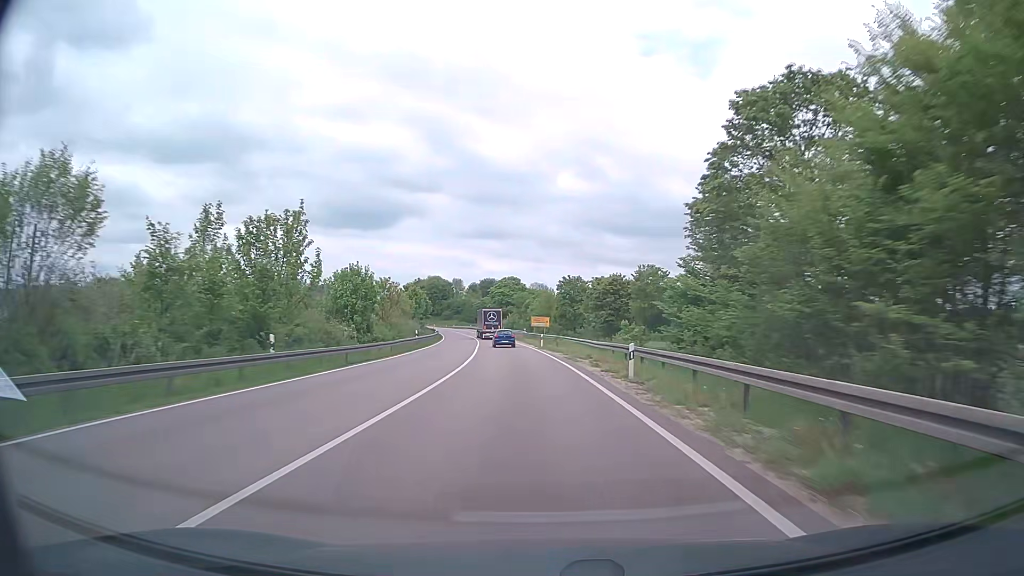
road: trunk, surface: asphalt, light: Day
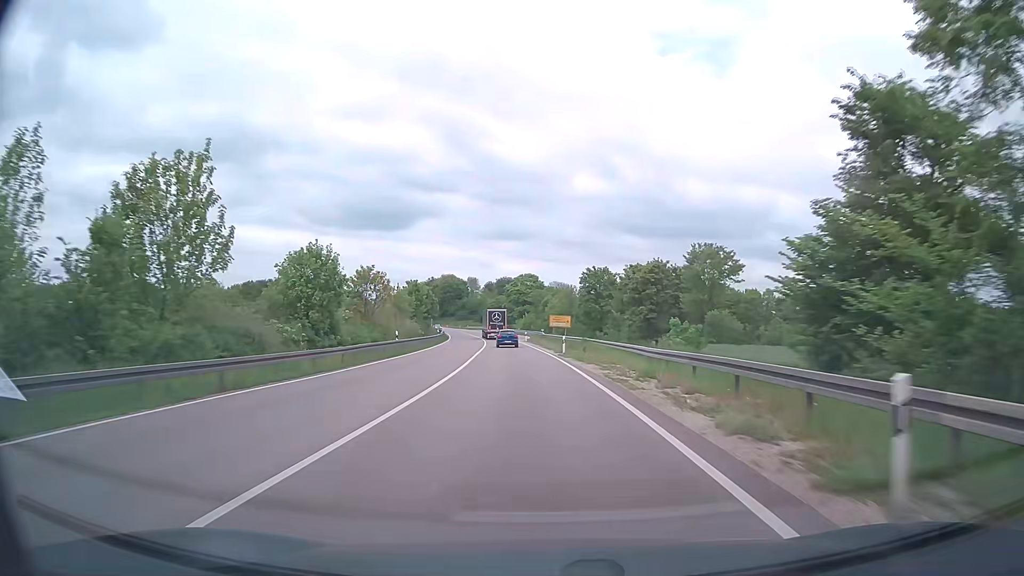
(-0.2, +13.7) m; -2°
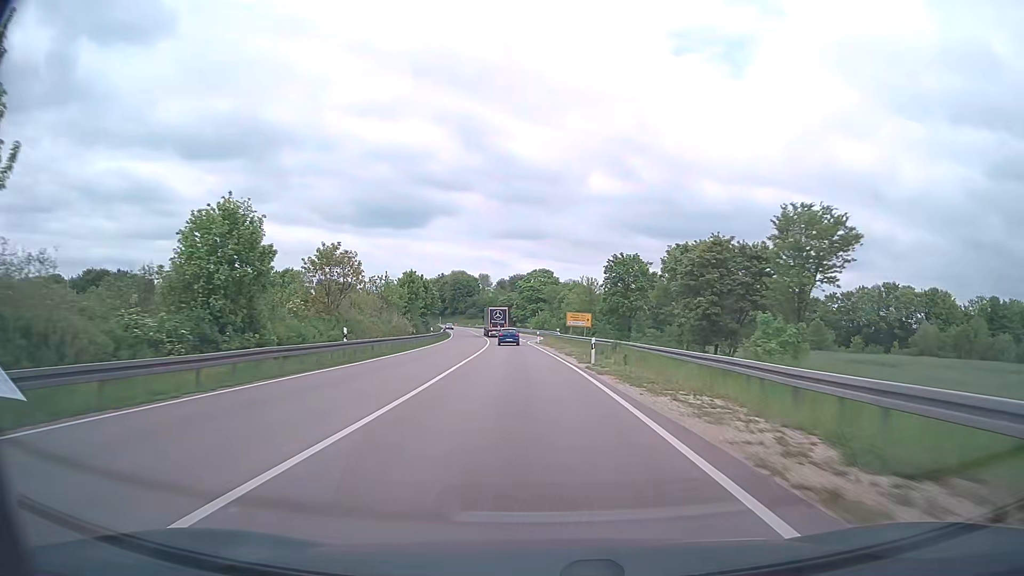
(-0.2, +13.6) m; -1°
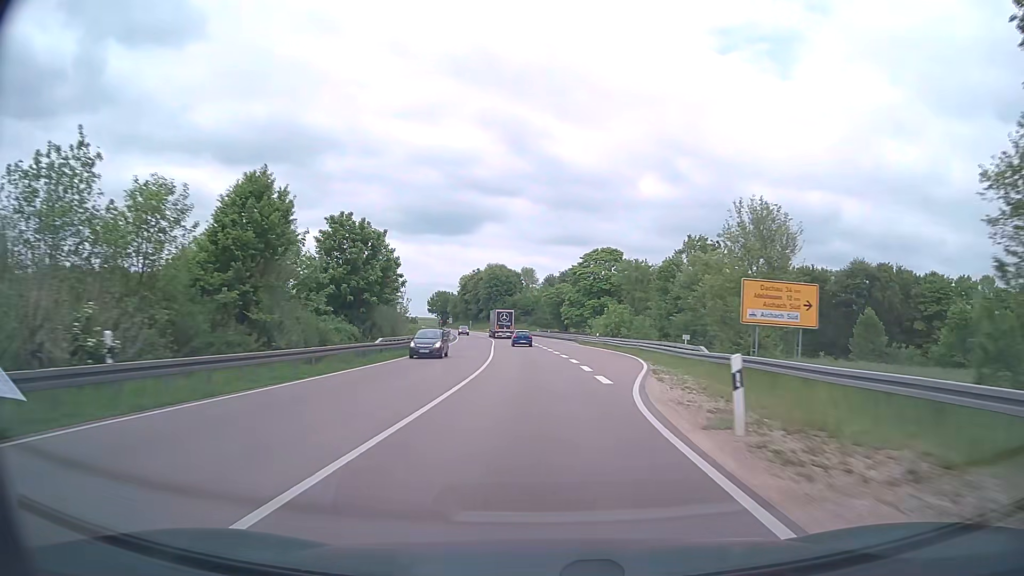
(-2.2, +54.3) m; -4°
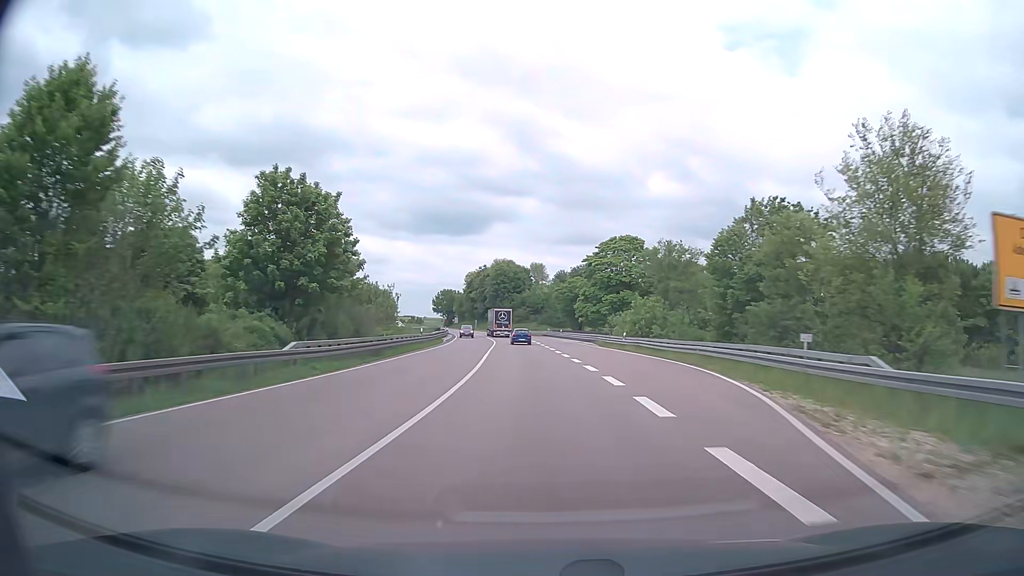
(-0.1, +13.6) m; -1°
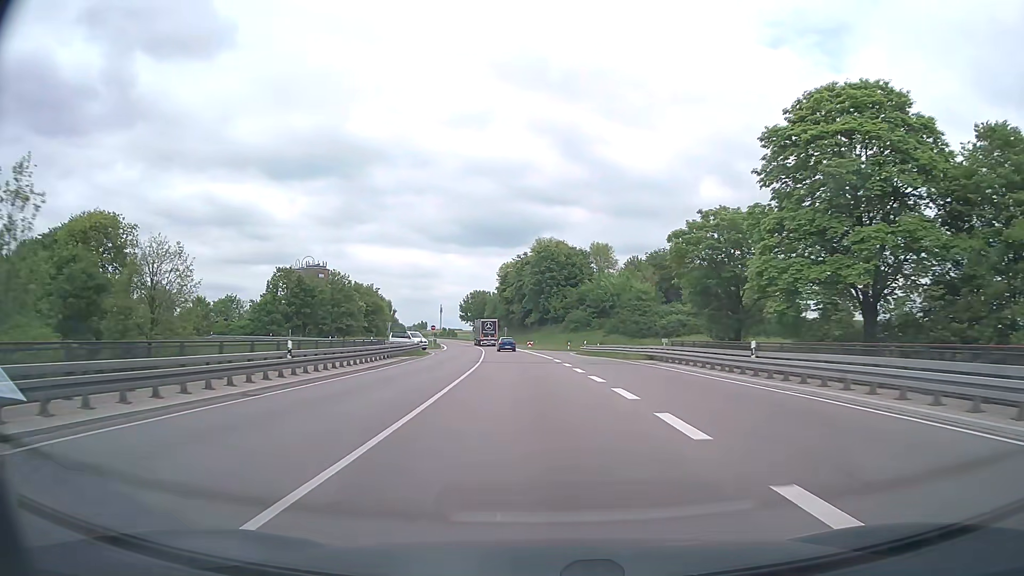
(-2.5, +67.7) m; -5°
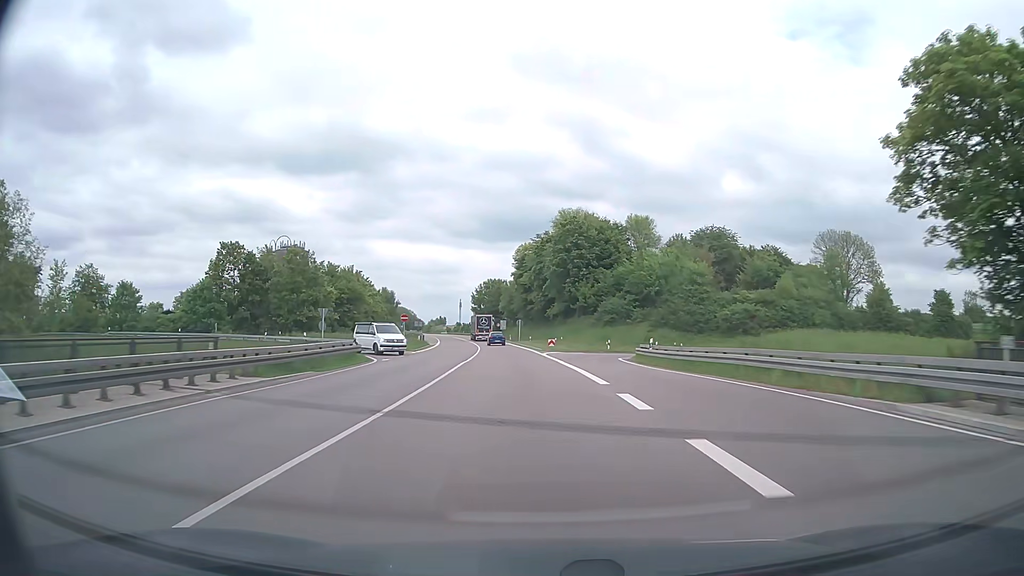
(-0.4, +27.3) m; -2°
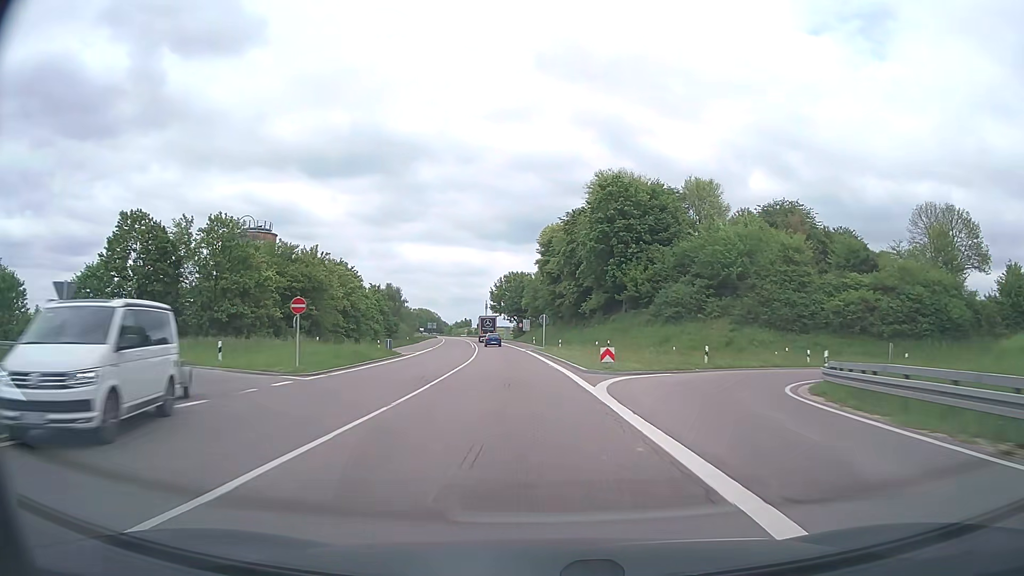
(-0.6, +27.6) m; -2°
(0, +10) (0, +20) (-1, +30) (-2, +40) (-2, +50) (-3, +60) (-4, +70) (-6, +80) (-7, +90) (-8, +100) m
